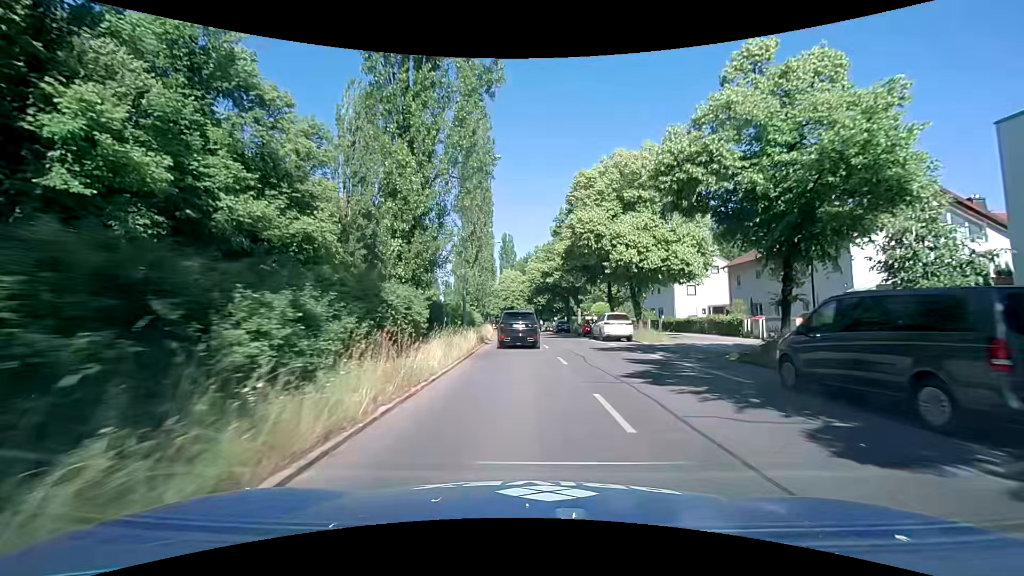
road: secondary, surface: asphalt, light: Day
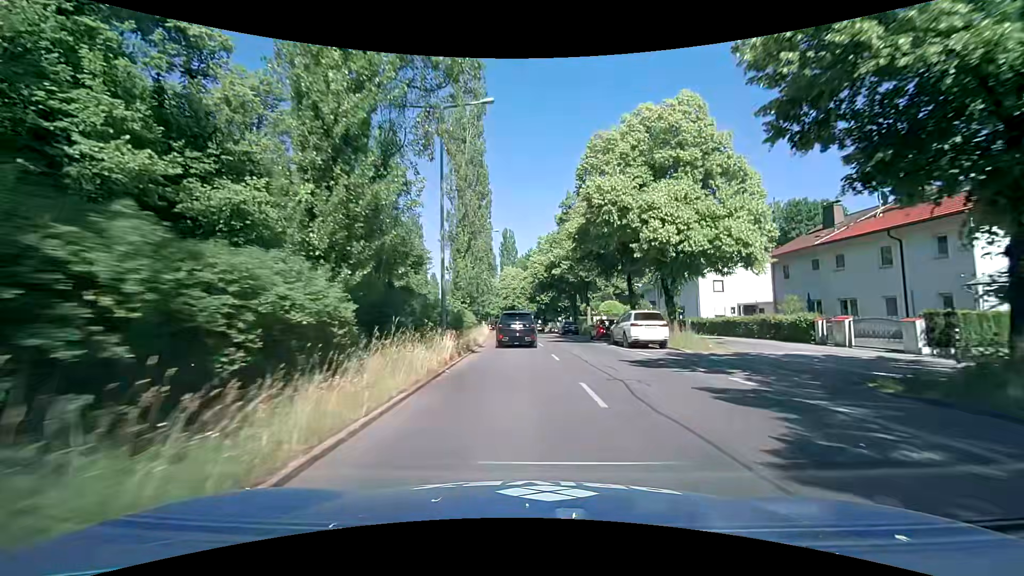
(0.0, +7.4) m; 0°
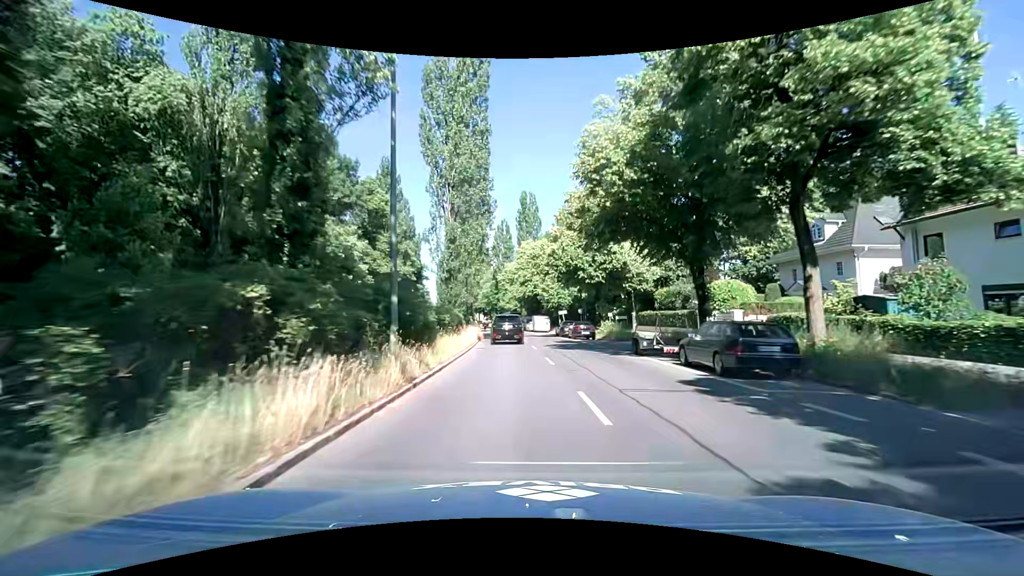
(-1.0, +37.3) m; -3°
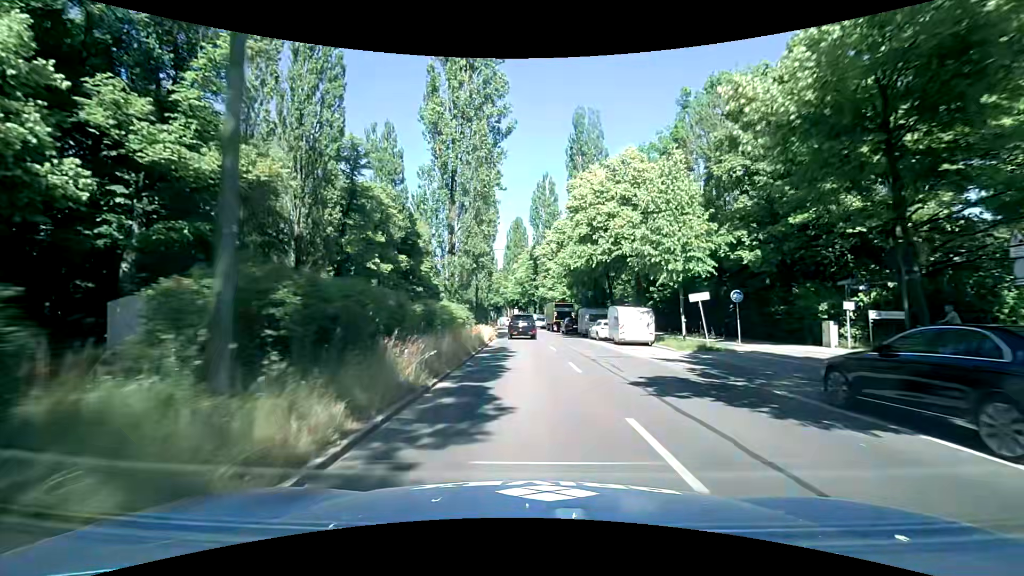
(-1.6, +38.5) m; -4°
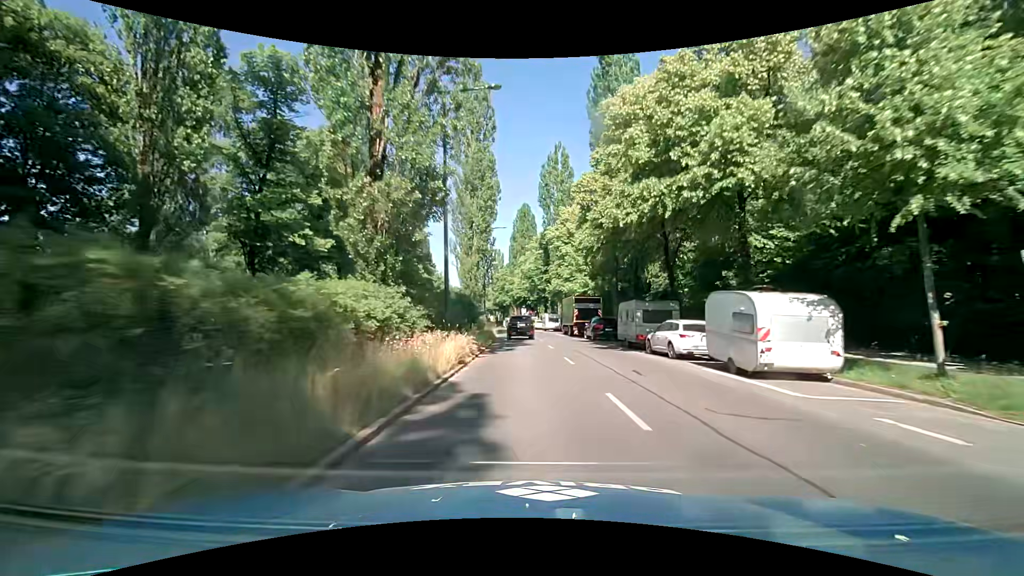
(-0.3, +15.8) m; -2°
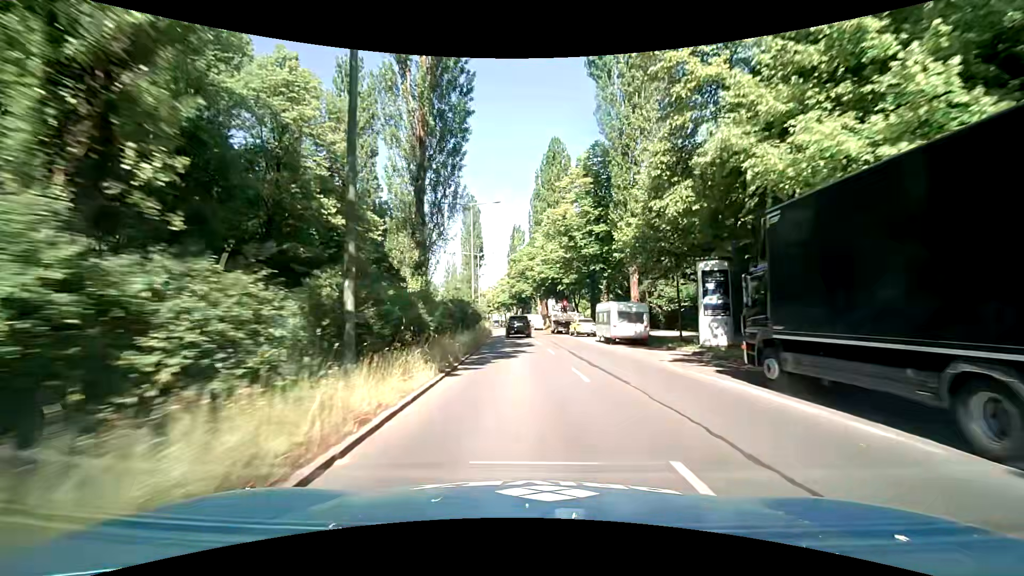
(-0.5, +40.5) m; -3°
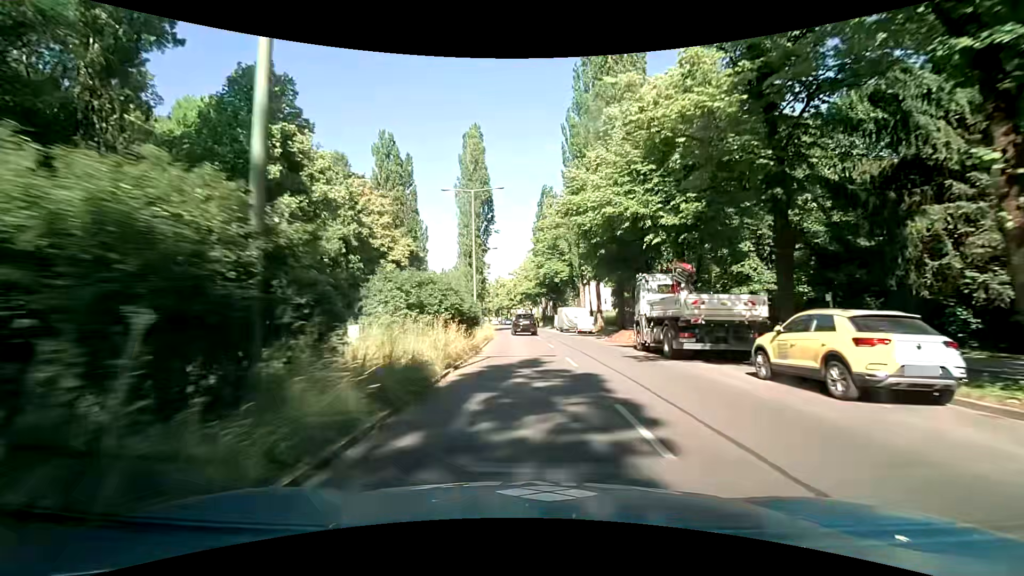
(-0.8, +33.0) m; -4°
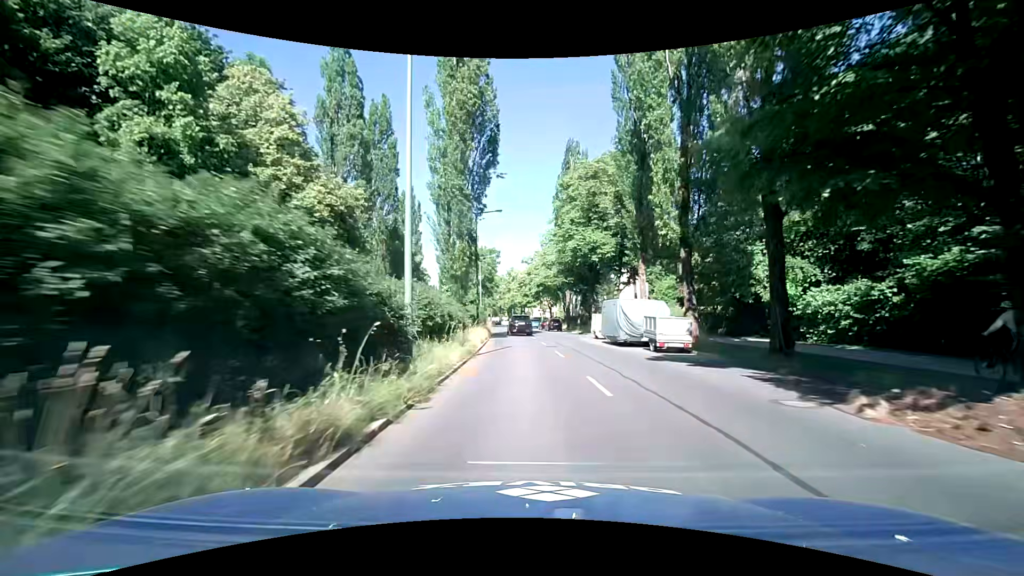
(-0.2, +22.9) m; -1°
